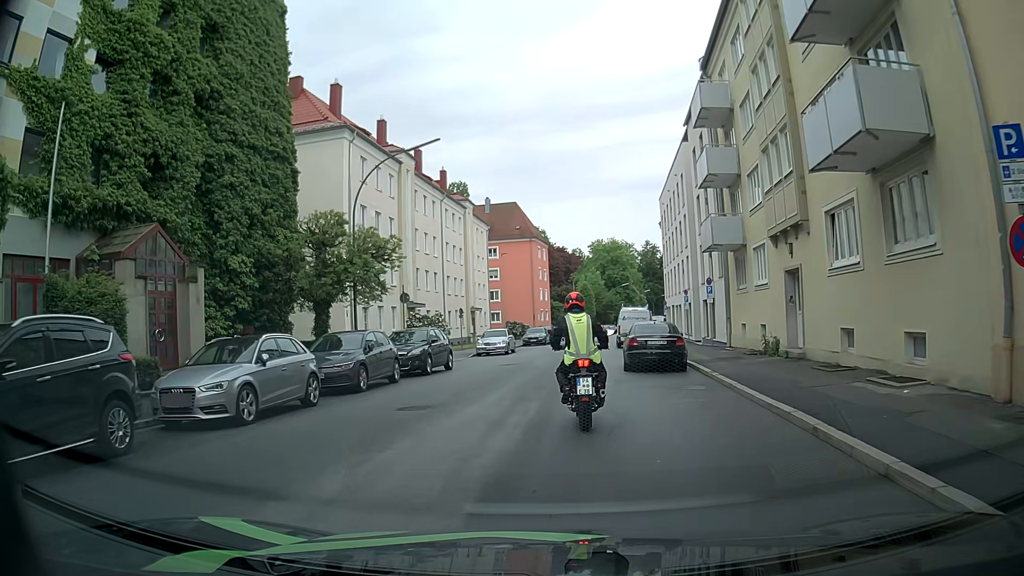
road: tertiary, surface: asphalt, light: Day
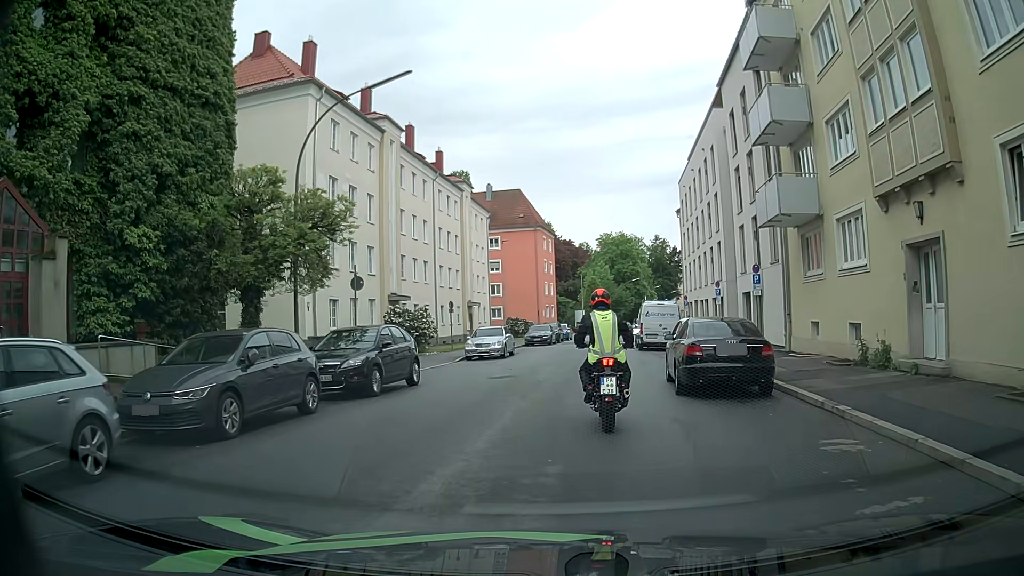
(-0.1, +7.1) m; -3°
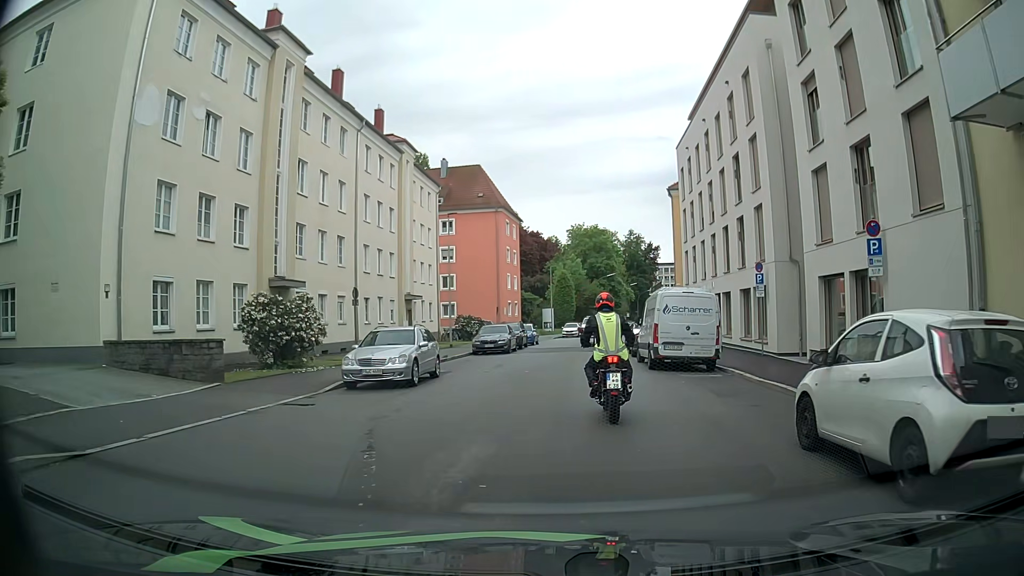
(+0.4, +13.4) m; +3°
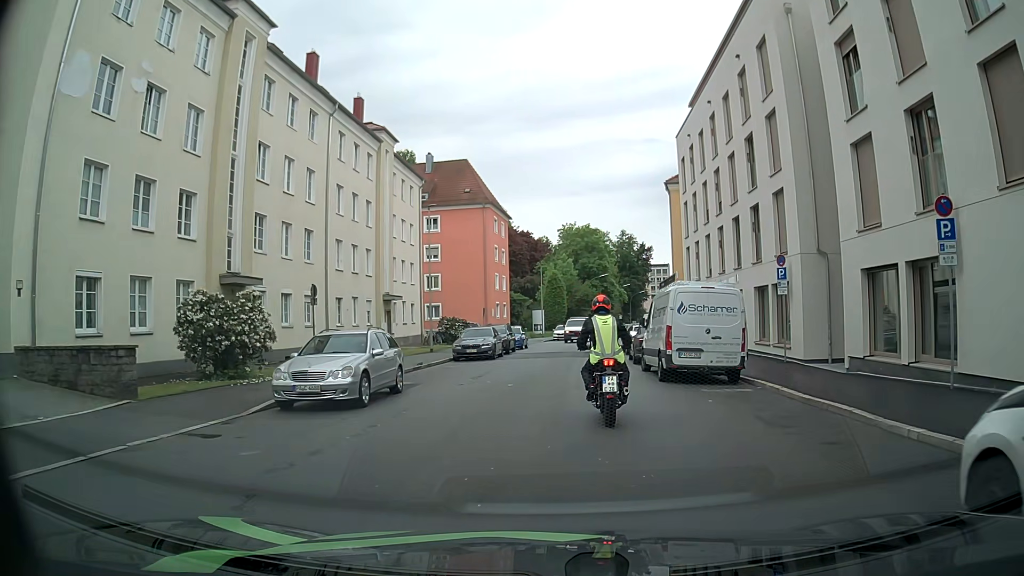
(0.0, +3.6) m; +2°
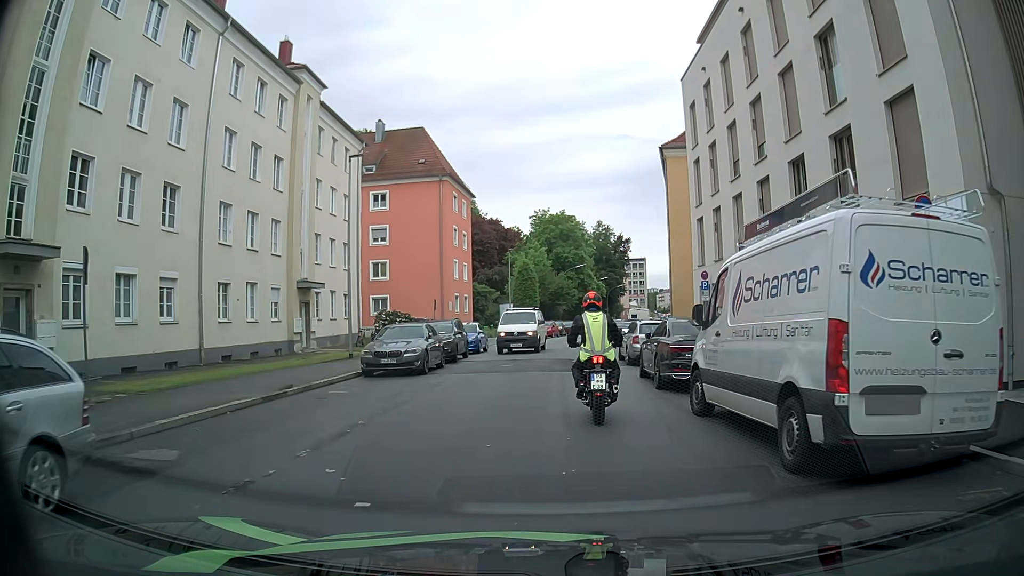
(0.0, +10.7) m; 0°
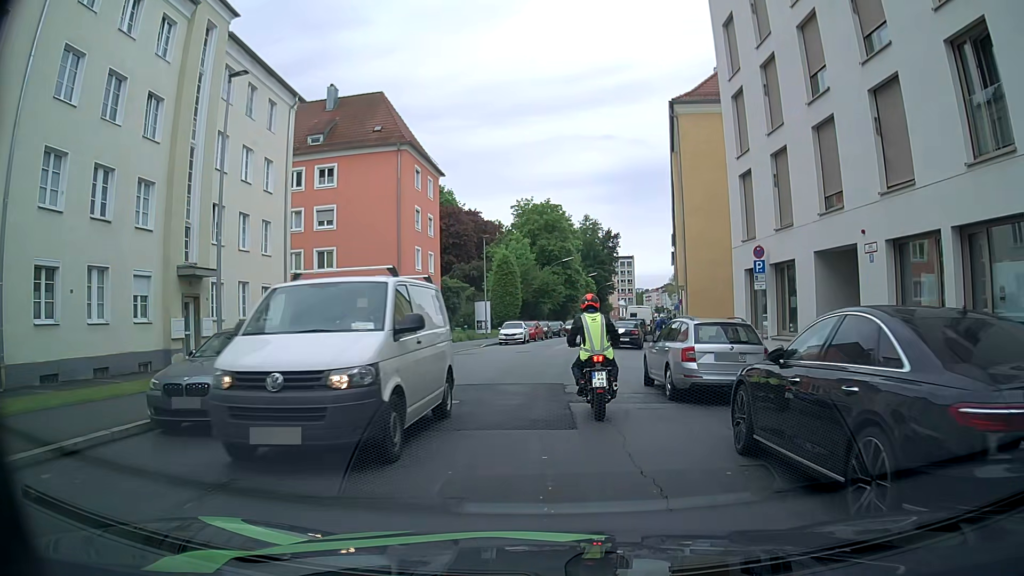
(+0.2, +10.1) m; +2°
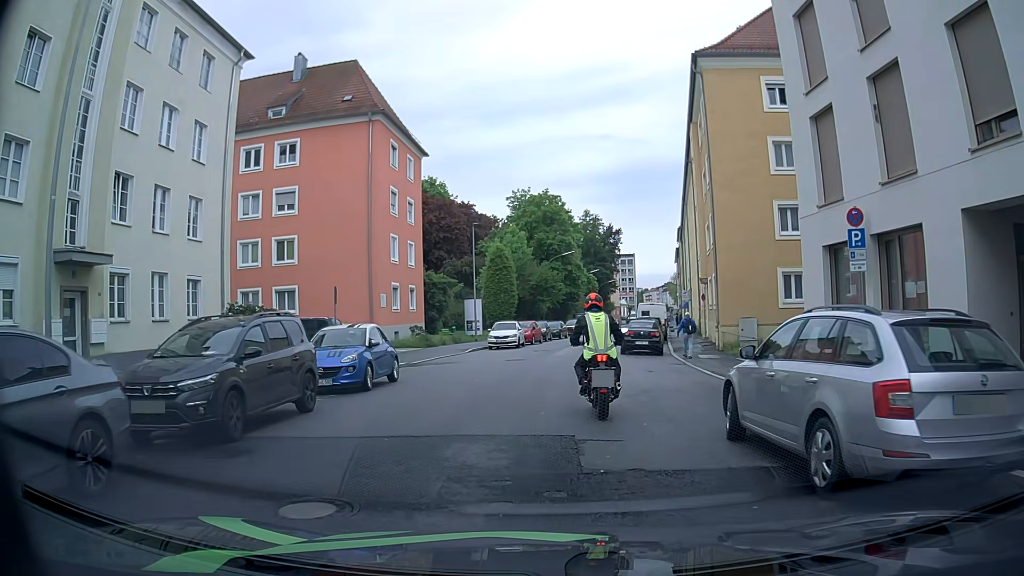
(0.0, +7.0) m; -2°
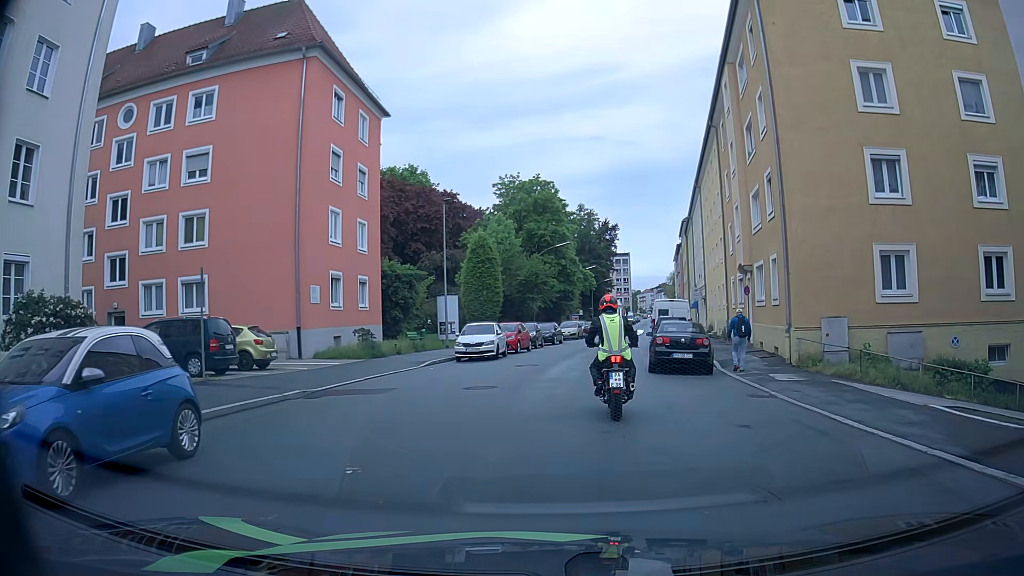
(+0.3, +9.9) m; +2°
(0, +10) (+1, +20) (+2, +30) (+4, +40) (+6, +50) (+7, +59) (+9, +69) (+11, +79) (+13, +89) (+15, +99) m
